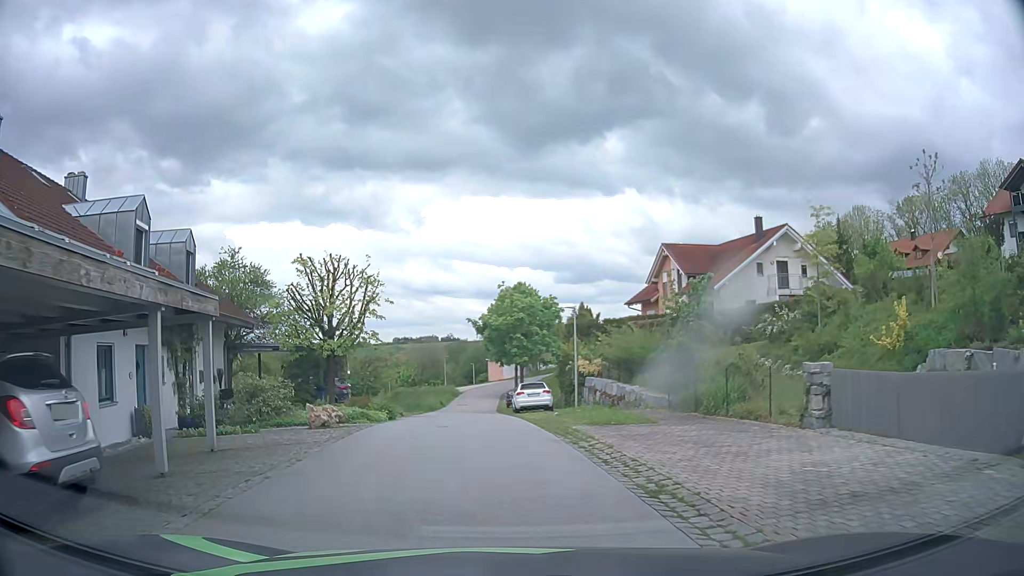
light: Day
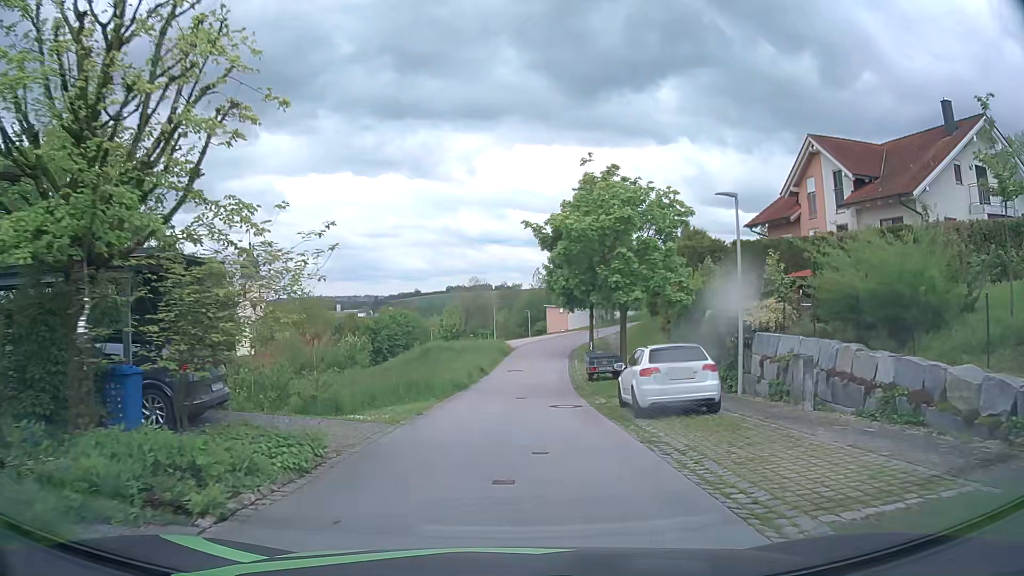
(-1.2, +17.6) m; -6°
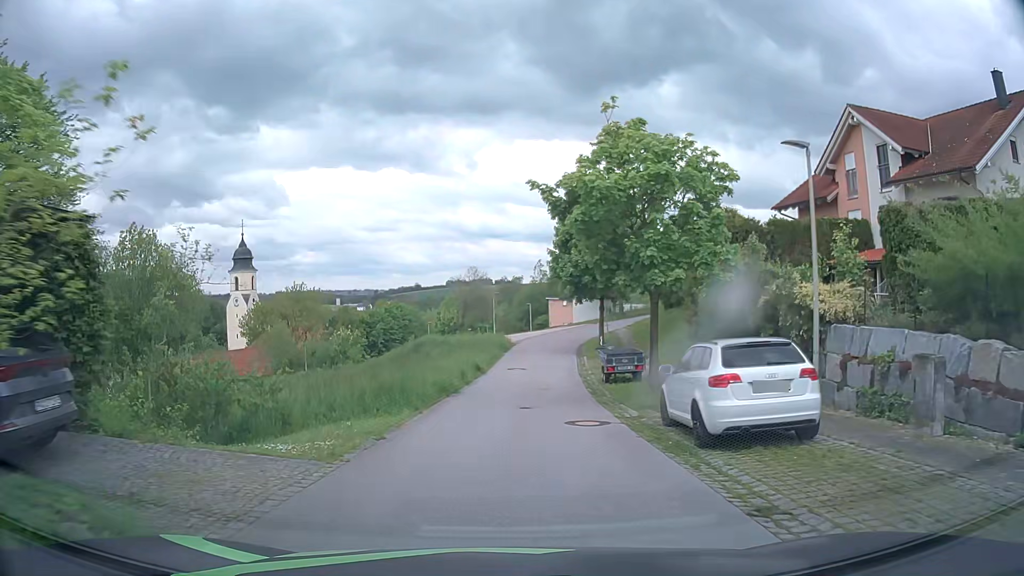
(0.0, +4.5) m; 0°
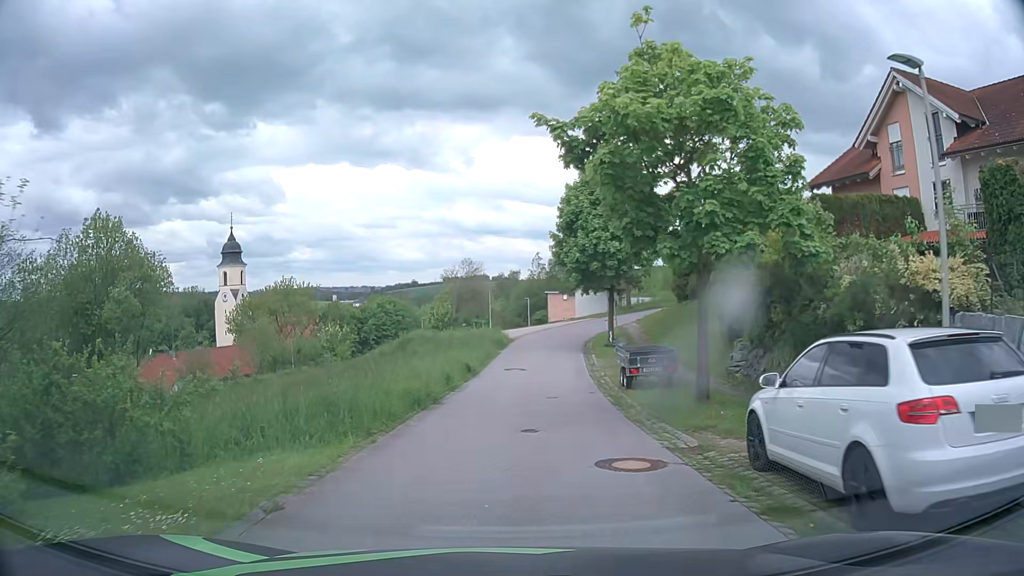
(0.0, +4.5) m; 0°
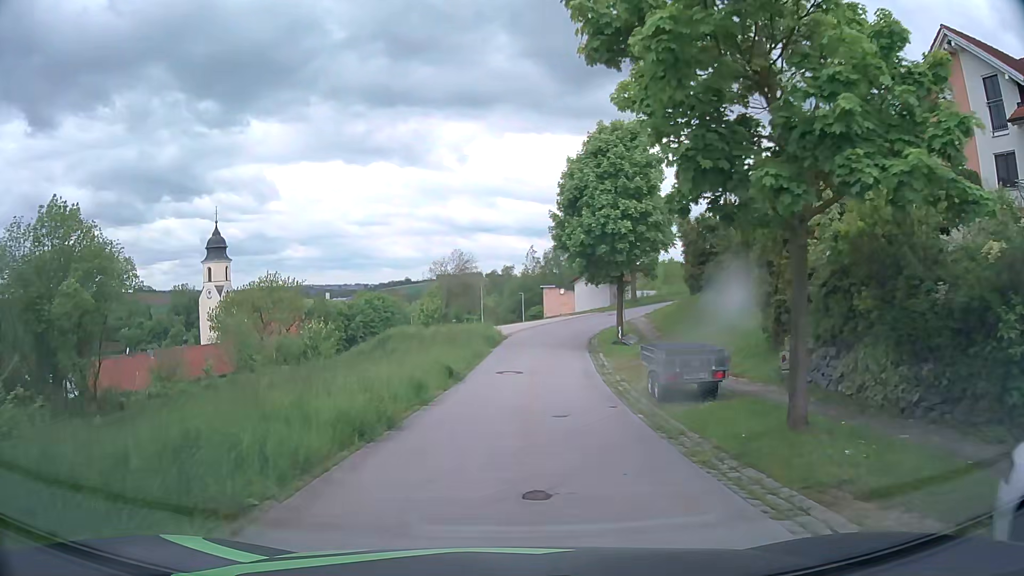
(0.0, +4.6) m; +1°
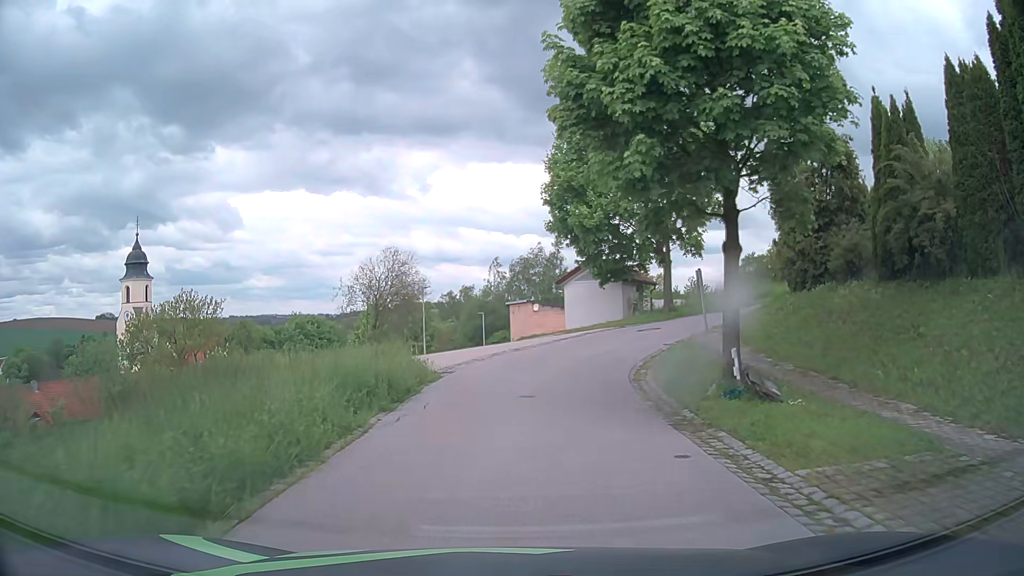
(+0.5, +18.6) m; +2°
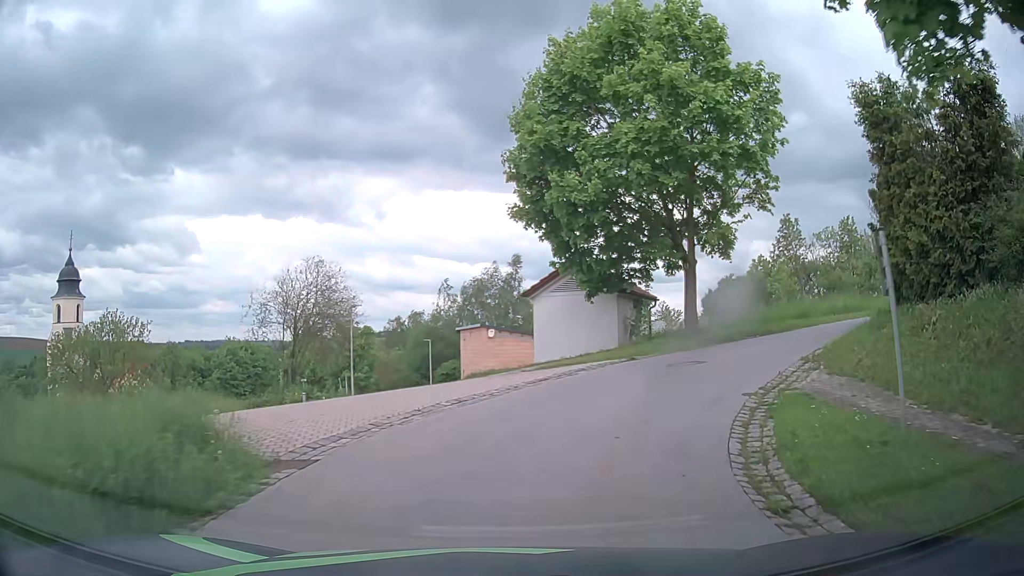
(+0.2, +8.8) m; +4°
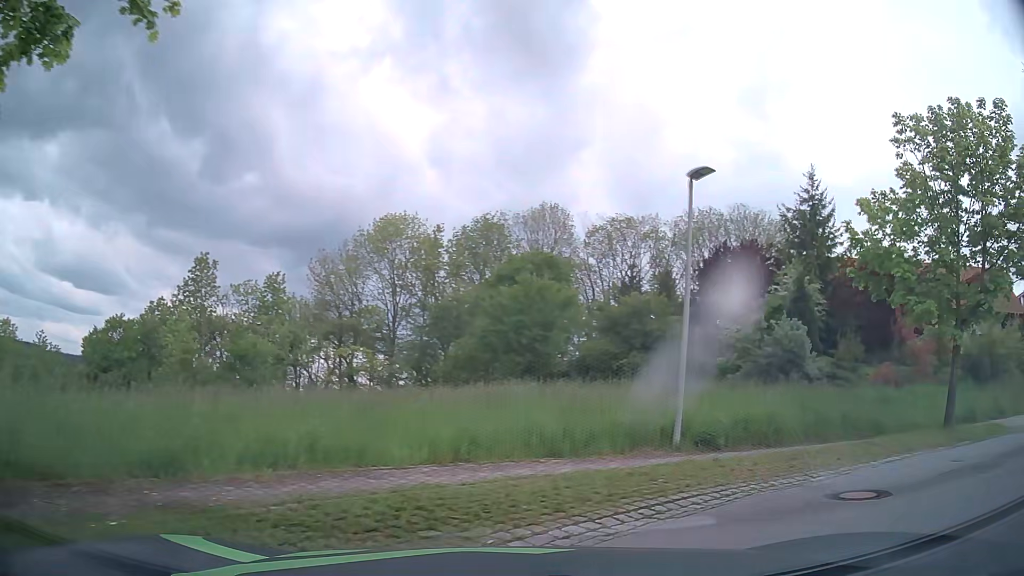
(+5.5, +15.3) m; +49°
